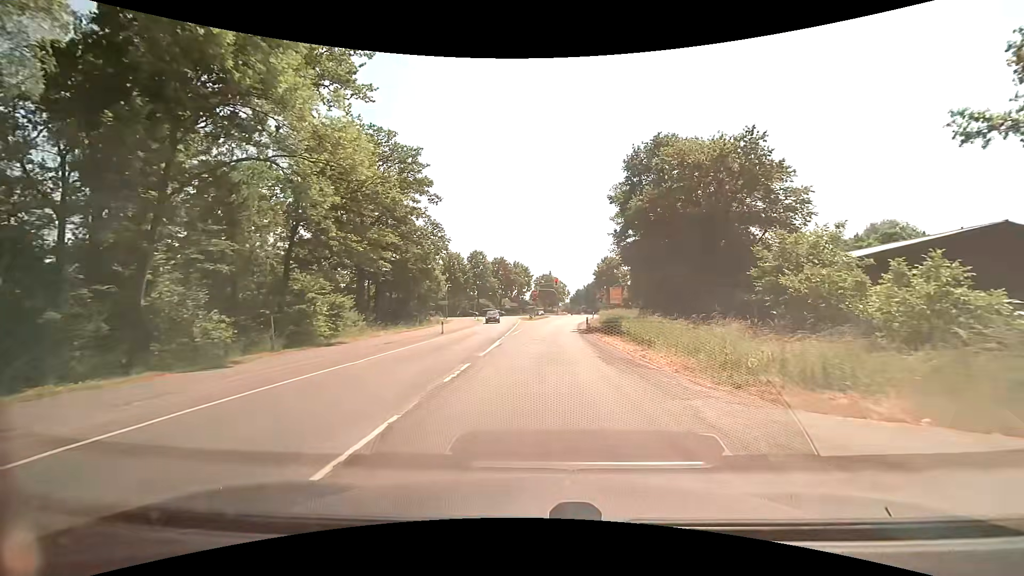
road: secondary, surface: asphalt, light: Day
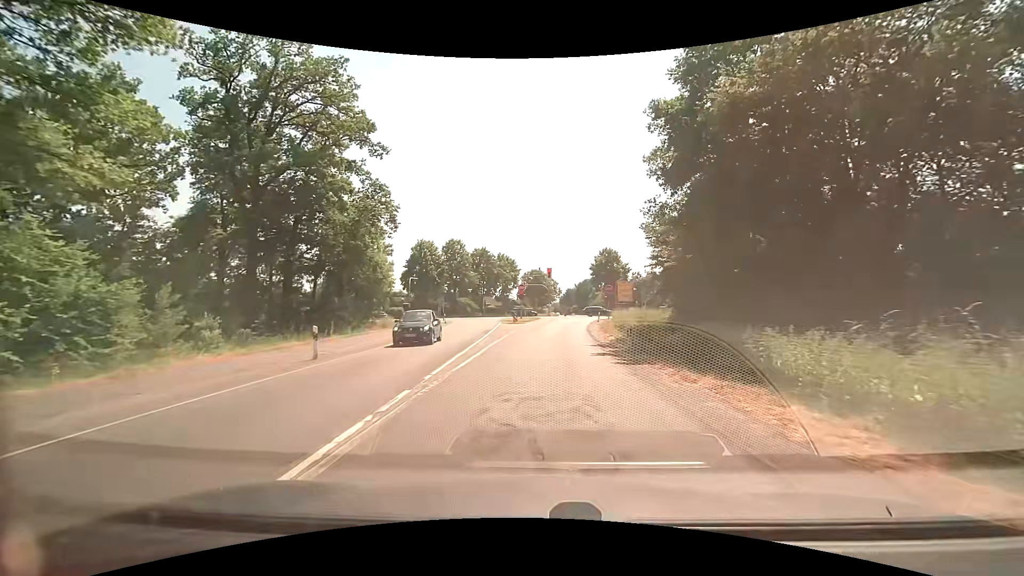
(+0.4, +18.7) m; +2°
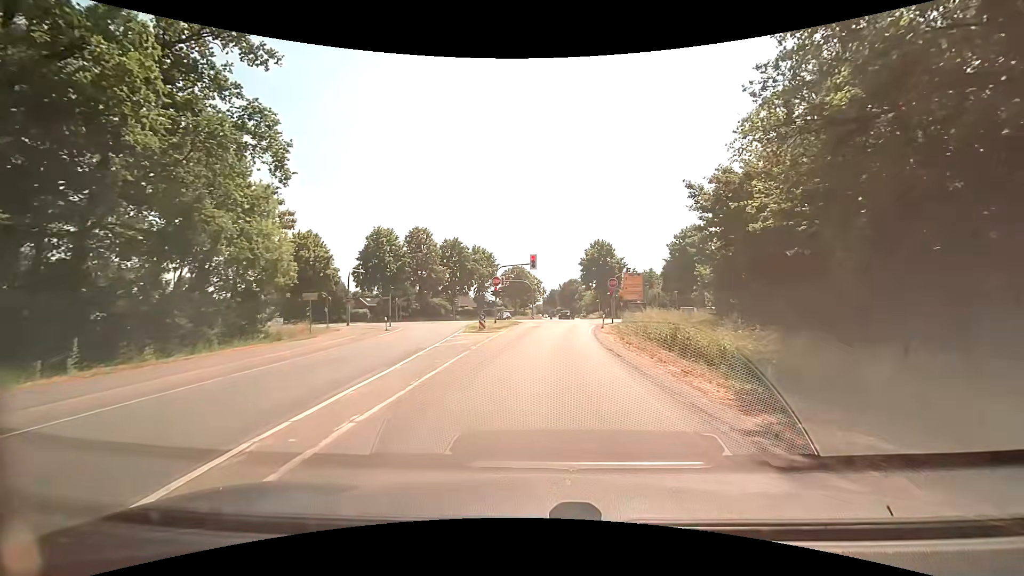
(+0.3, +16.3) m; +2°
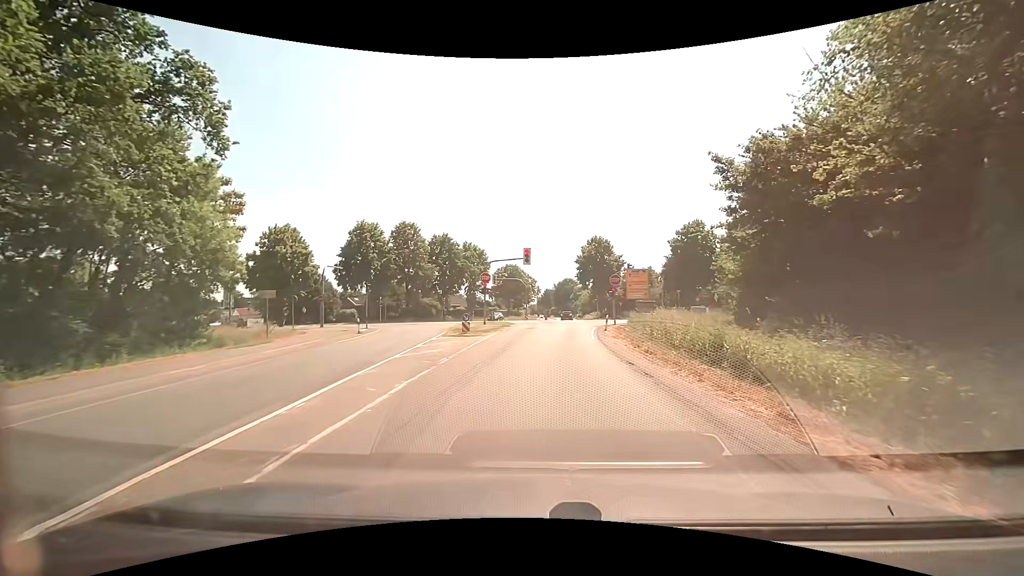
(0.0, +4.9) m; -1°
